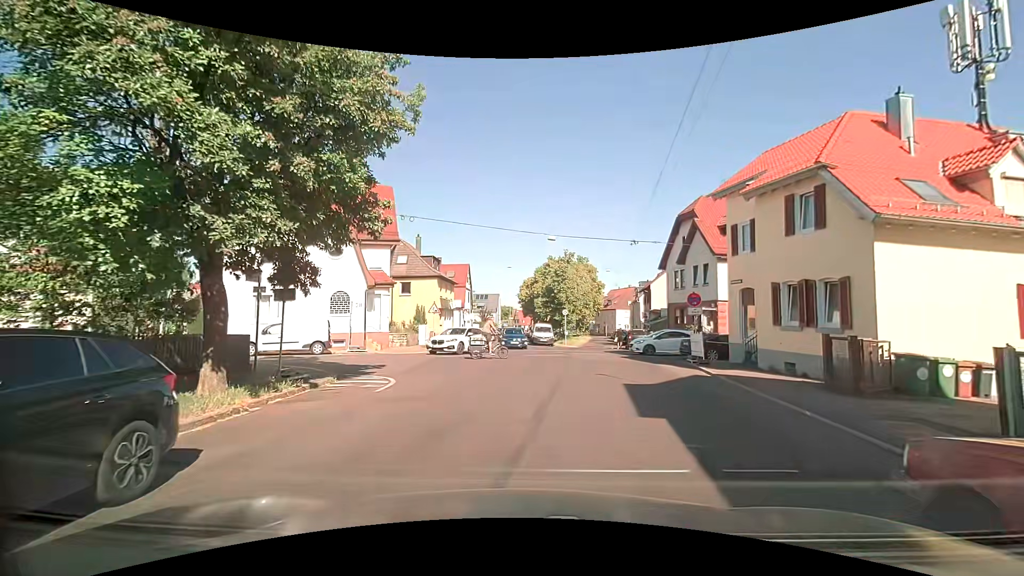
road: residential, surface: asphalt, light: Day
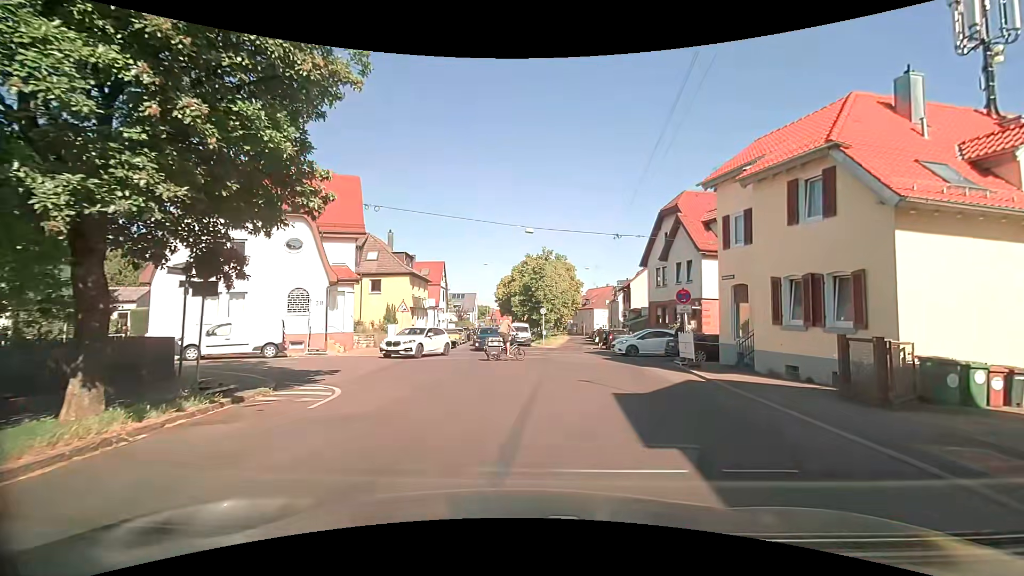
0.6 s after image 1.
(0.0, +2.0) m; +1°
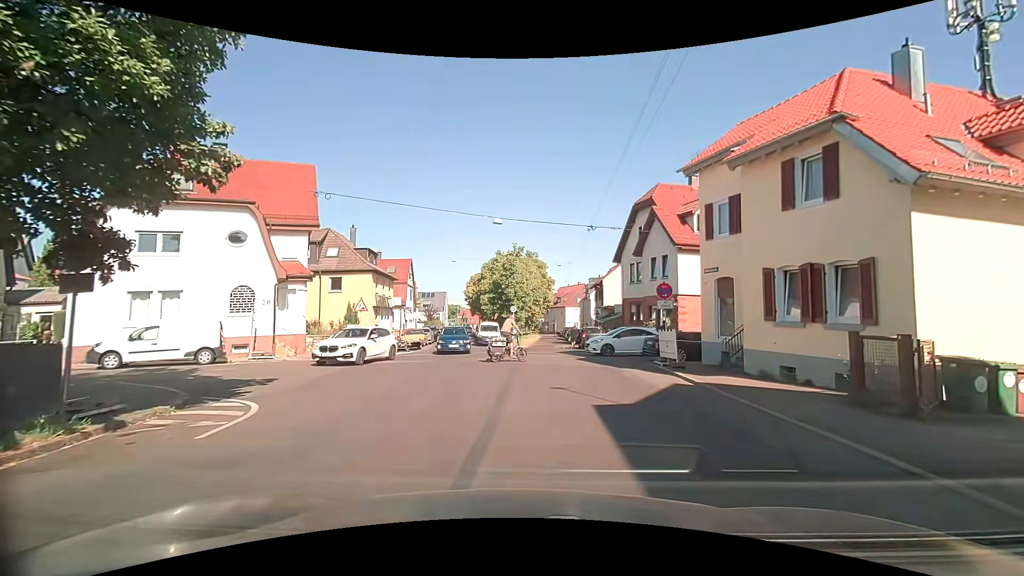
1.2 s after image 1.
(+0.1, +2.0) m; +3°
